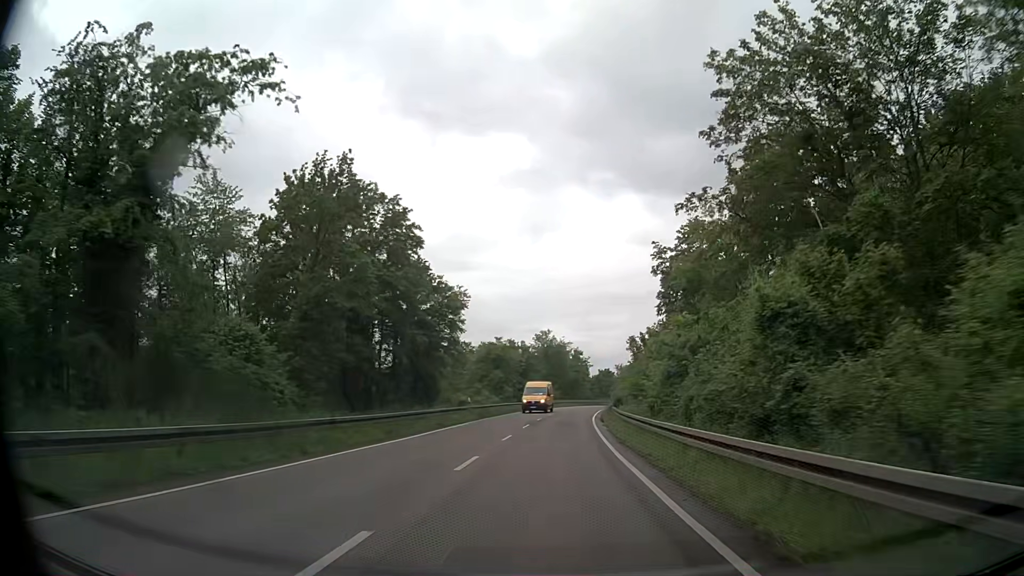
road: secondary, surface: asphalt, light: Day
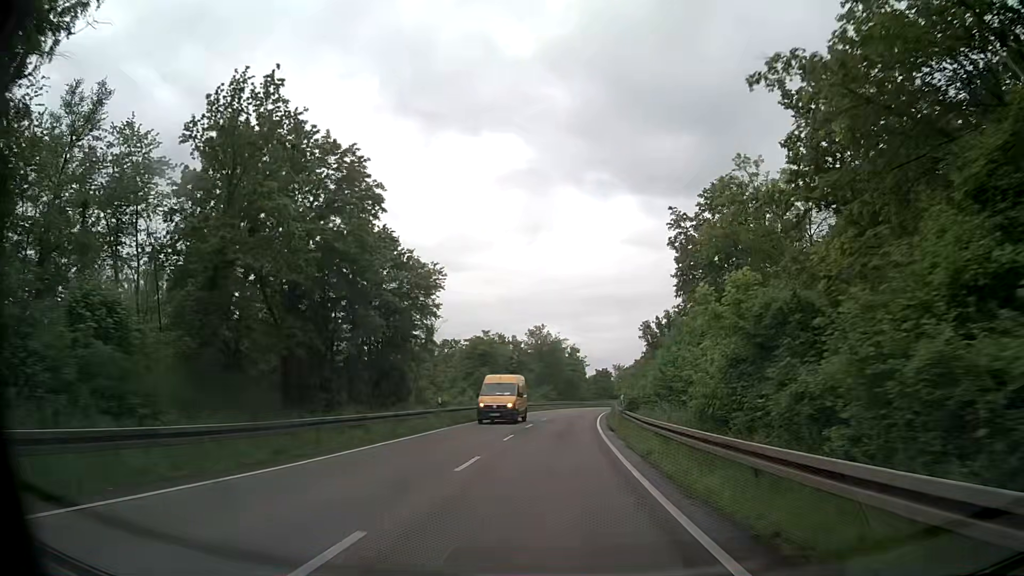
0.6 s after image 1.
(+0.1, +9.1) m; +1°
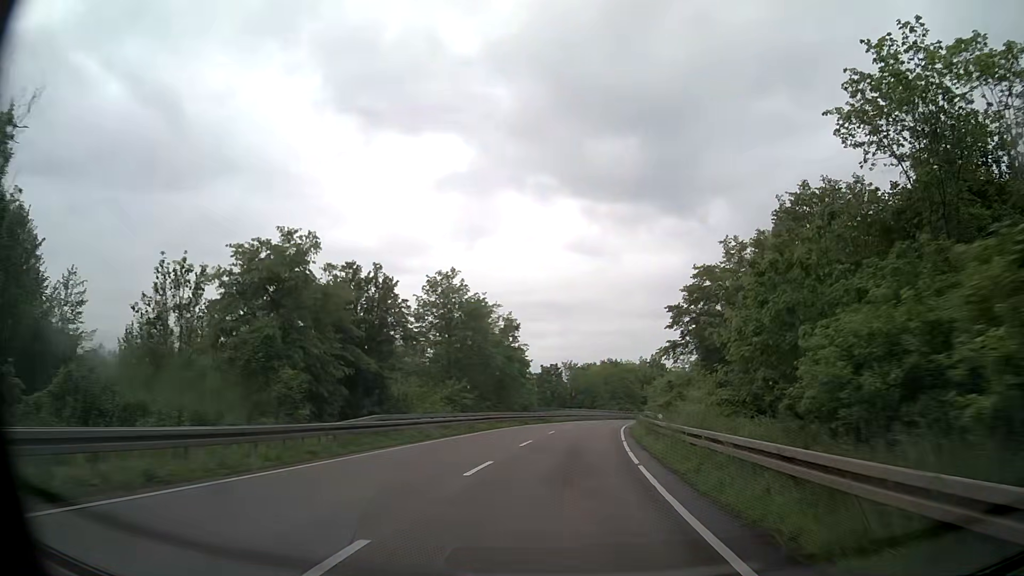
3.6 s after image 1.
(+1.4, +45.2) m; +5°
(0, +10) (+1, +20) (+2, +30) (+3, +40) (+4, +50) (+6, +60) (+8, +69) (+10, +79) (+13, +89) (+15, +98) m
